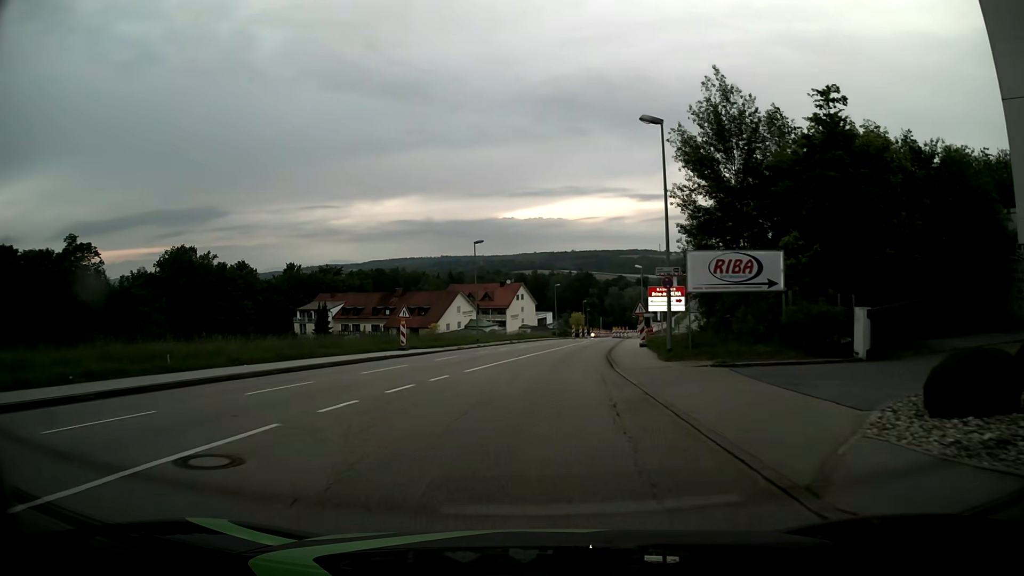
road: tertiary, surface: asphalt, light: Day
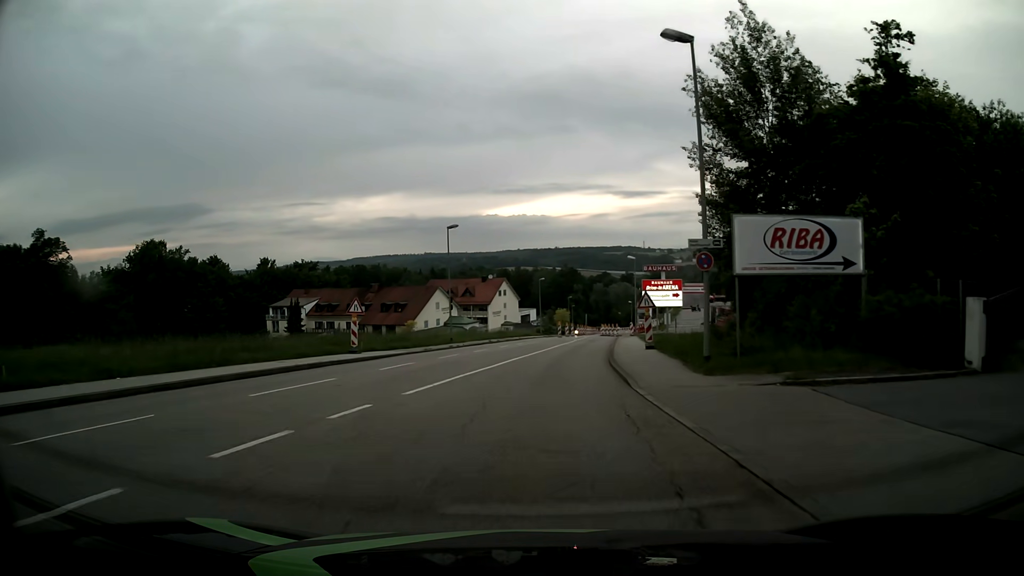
(0.0, +6.9) m; +1°
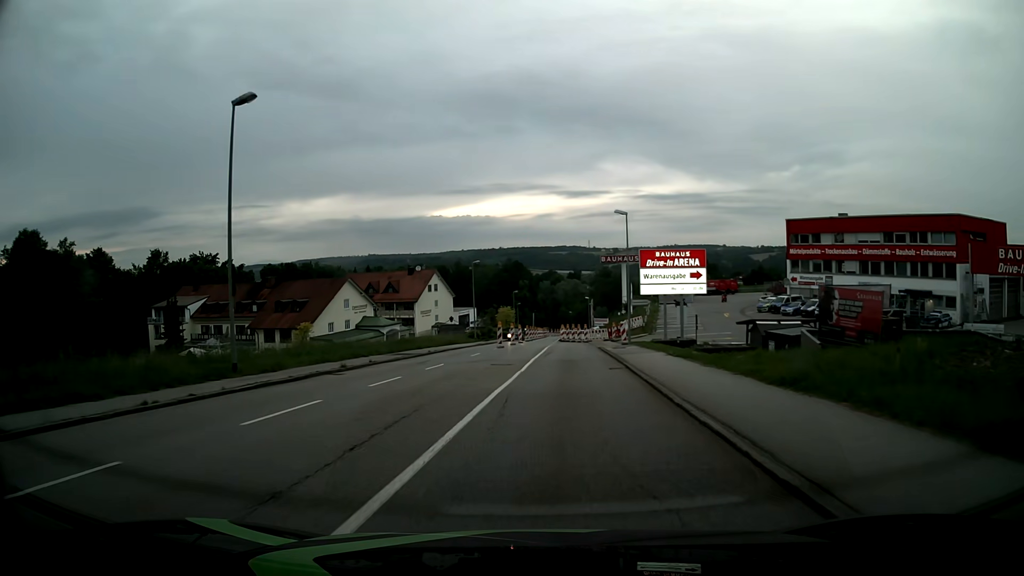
(+1.4, +27.9) m; +5°
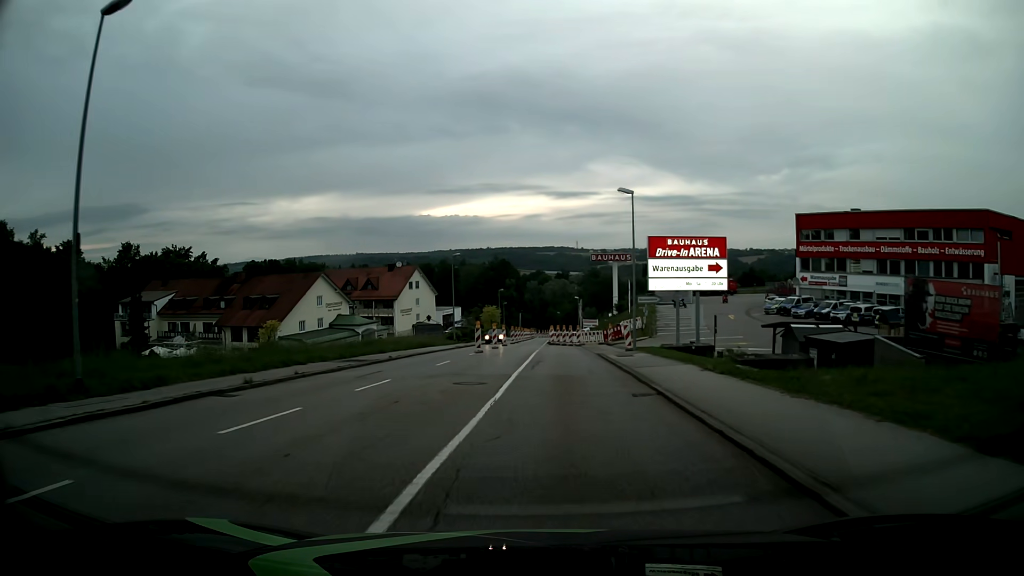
(+0.1, +7.0) m; +1°
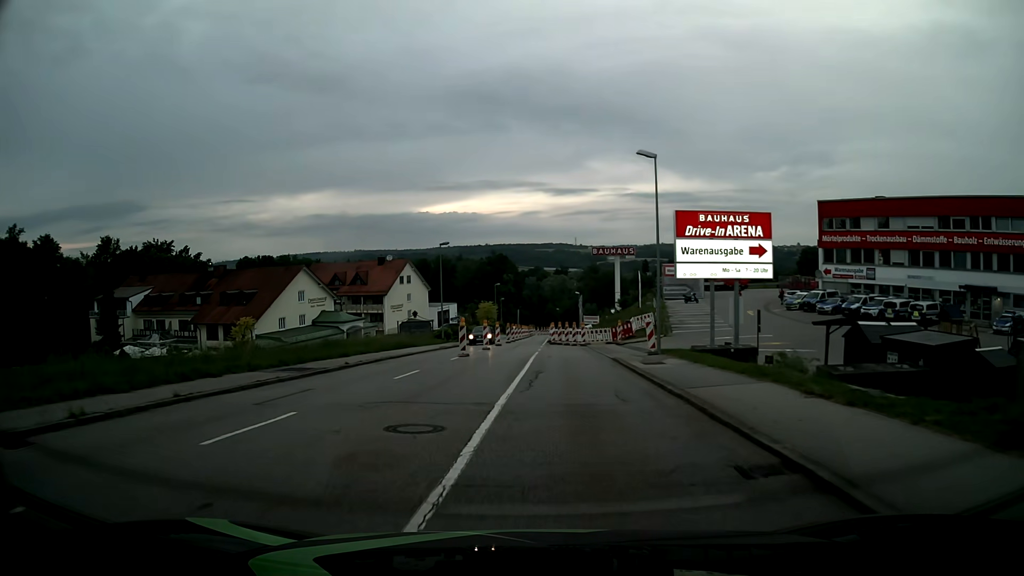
(0.0, +6.8) m; 0°
